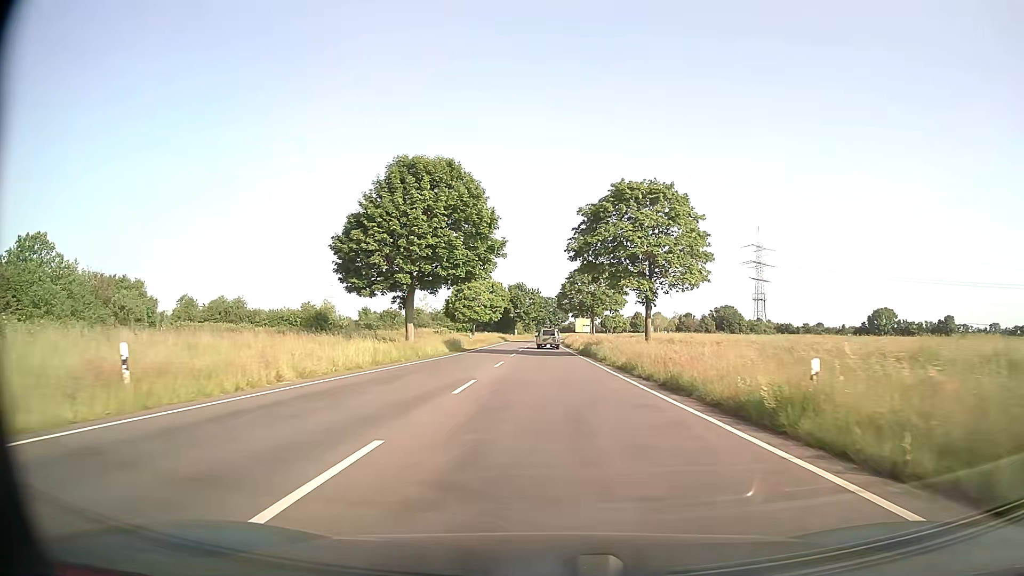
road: secondary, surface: asphalt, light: Day
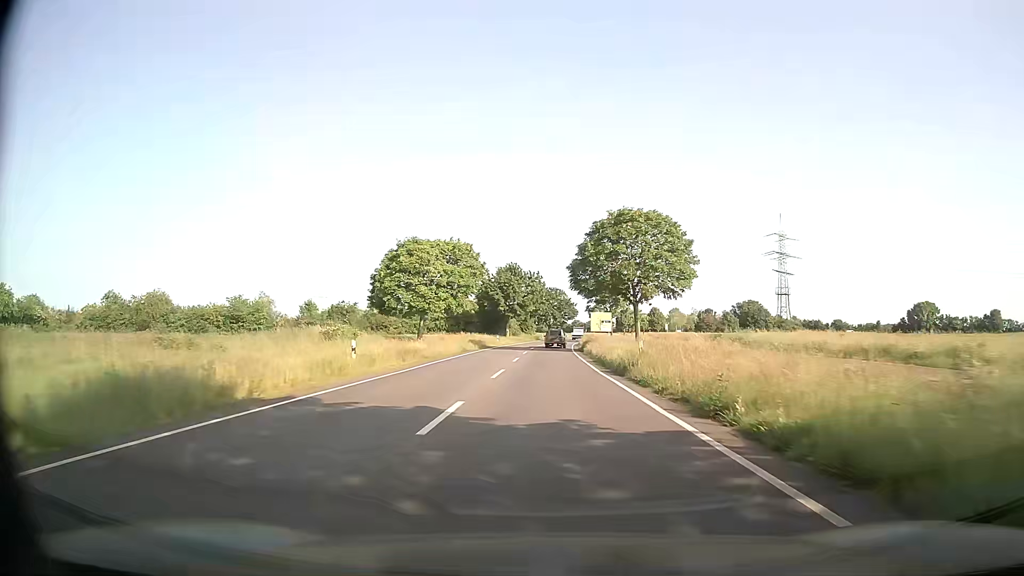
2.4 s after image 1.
(-0.2, +39.7) m; -1°
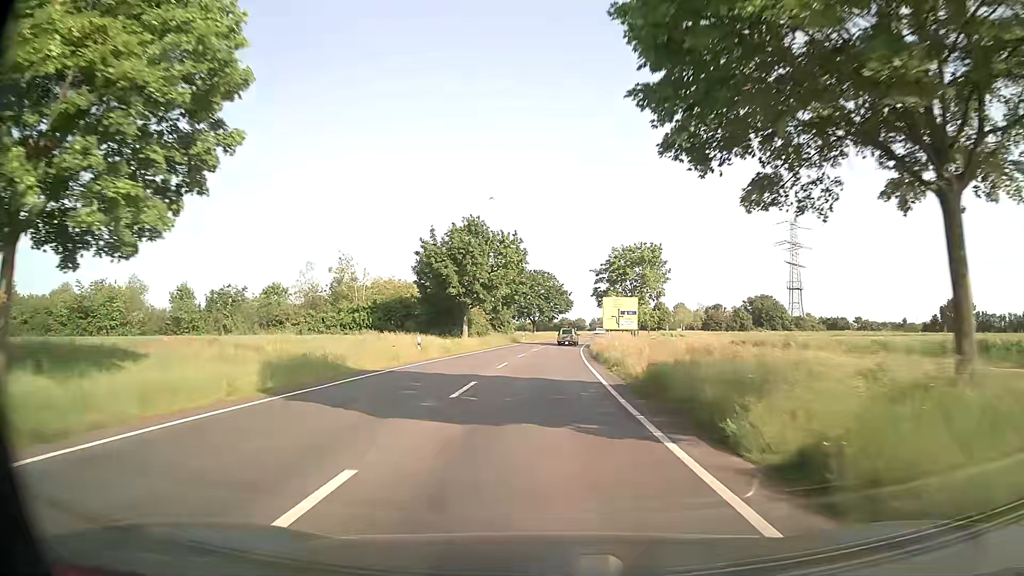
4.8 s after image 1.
(+0.6, +40.1) m; +1°
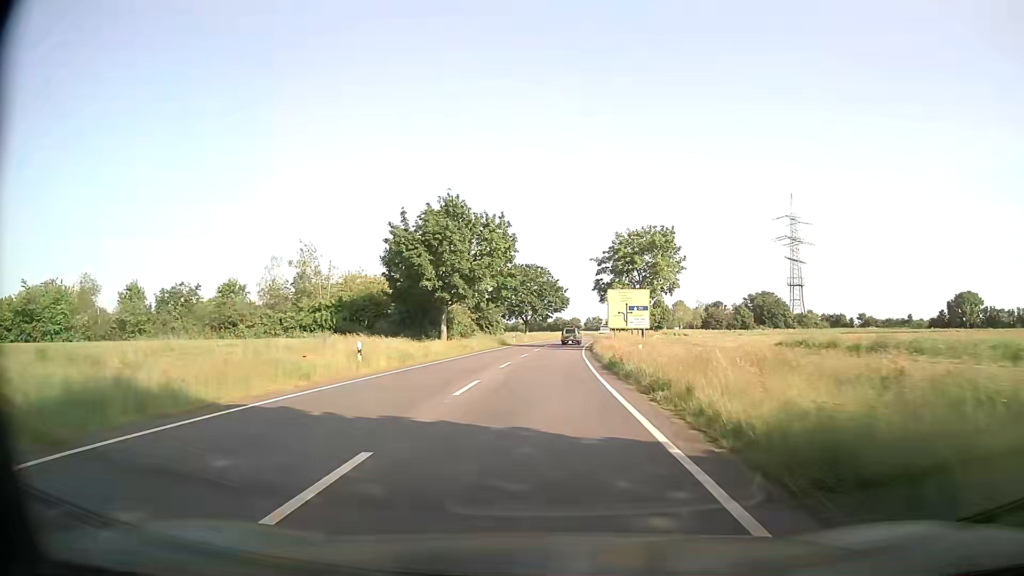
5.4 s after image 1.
(+0.1, +10.0) m; 0°
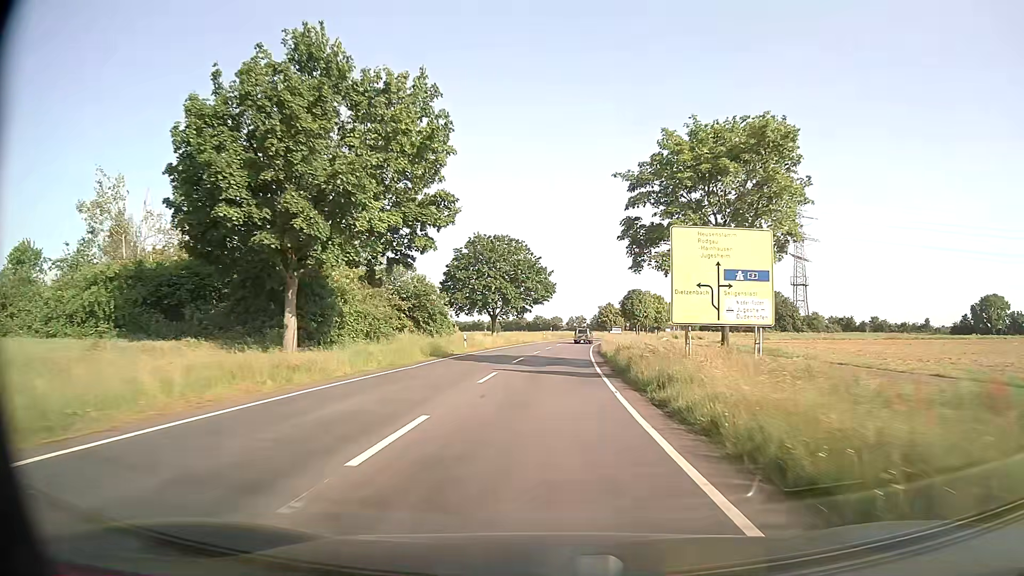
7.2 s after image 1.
(+0.7, +30.0) m; +2°
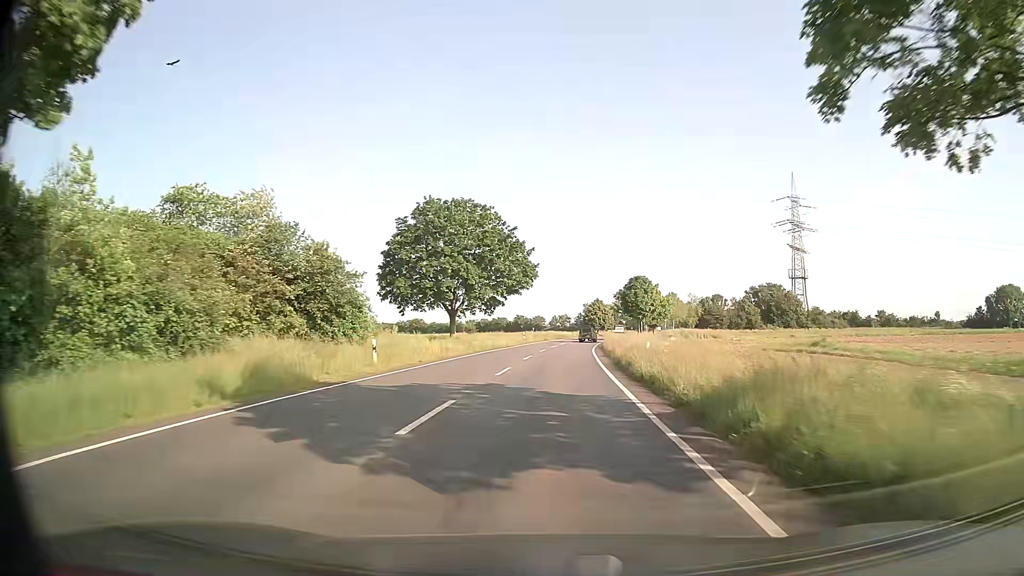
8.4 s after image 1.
(+0.3, +19.9) m; +2°
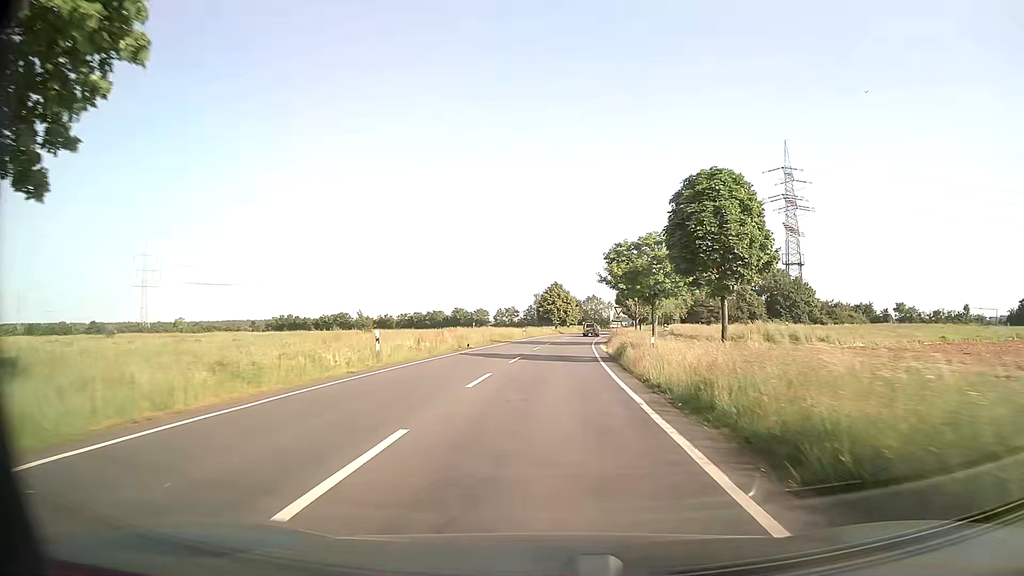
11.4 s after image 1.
(+1.8, +48.8) m; +4°
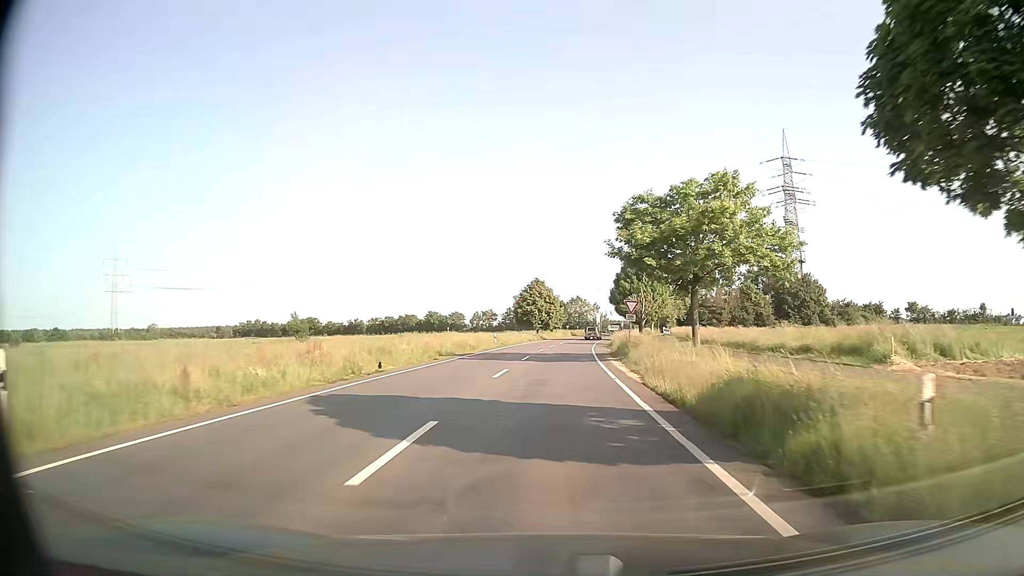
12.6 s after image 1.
(+0.2, +18.3) m; +1°
(0, +10) (0, +20) (+1, +30) (+1, +40) (+2, +50) (+3, +60) (+4, +70) (+5, +80) (+6, +90) (+8, +100) m
